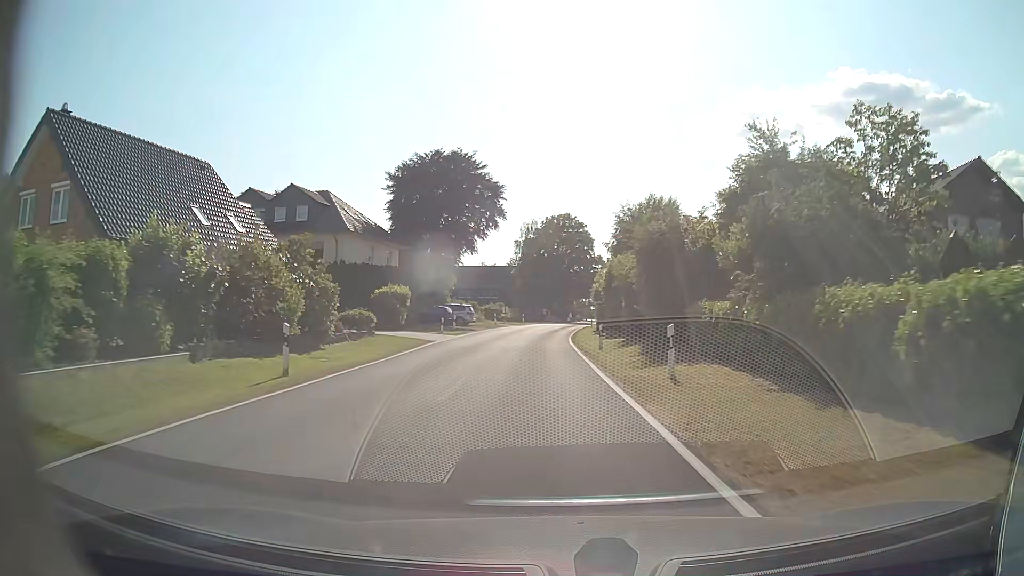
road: tertiary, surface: asphalt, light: Day
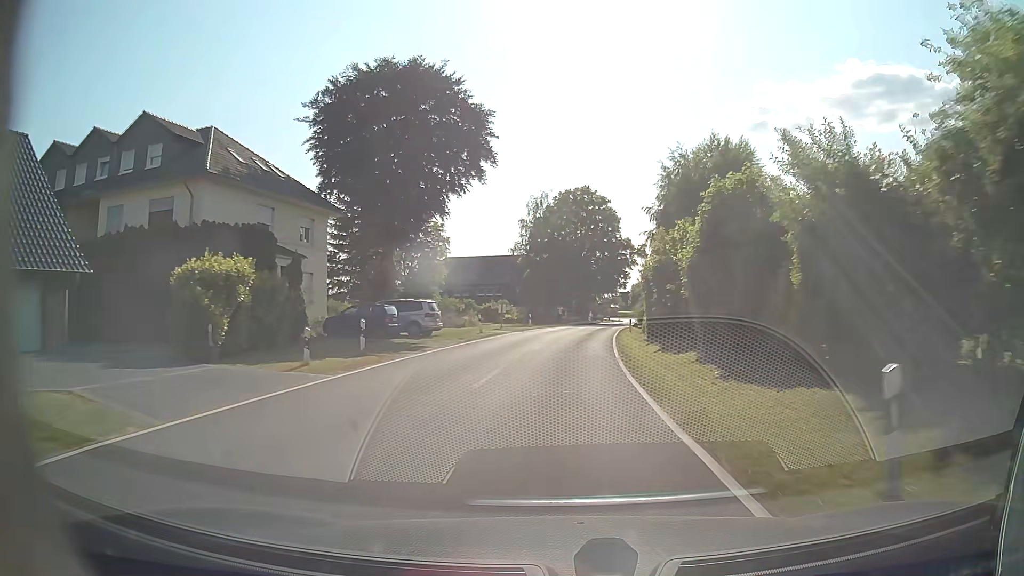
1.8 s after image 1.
(-0.6, +23.0) m; -1°
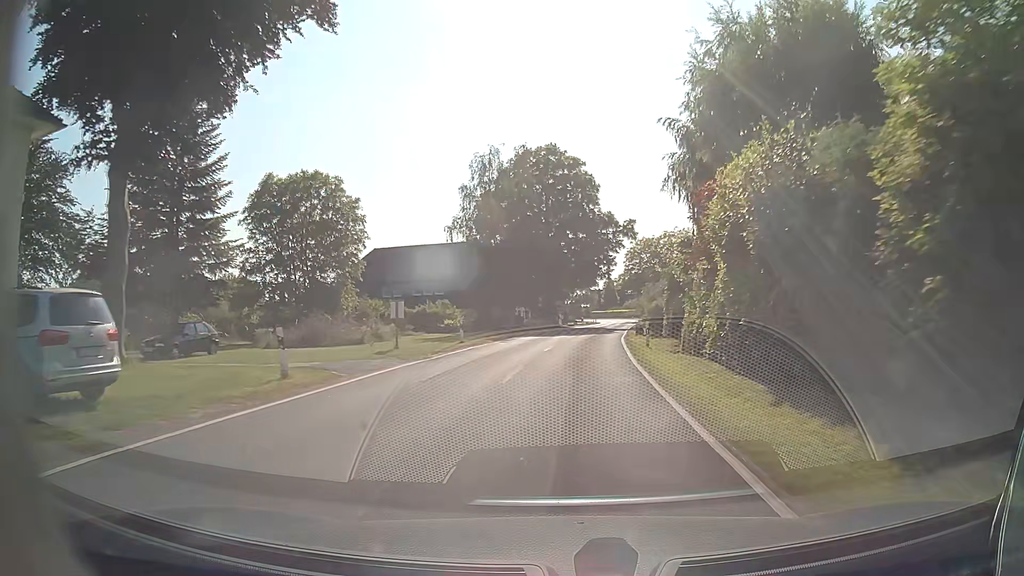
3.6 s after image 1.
(+0.5, +23.1) m; +3°
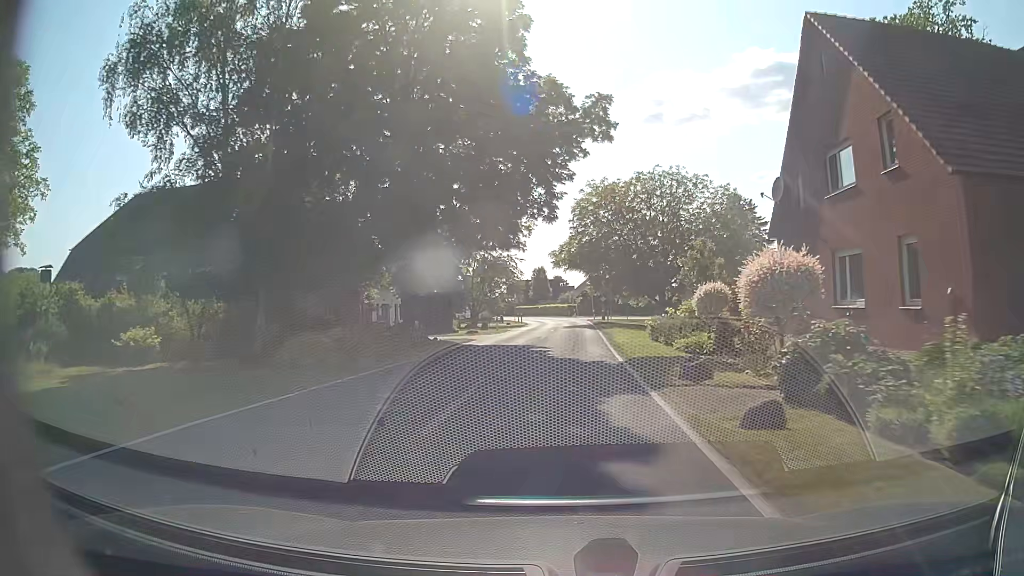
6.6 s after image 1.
(+2.2, +38.1) m; +7°
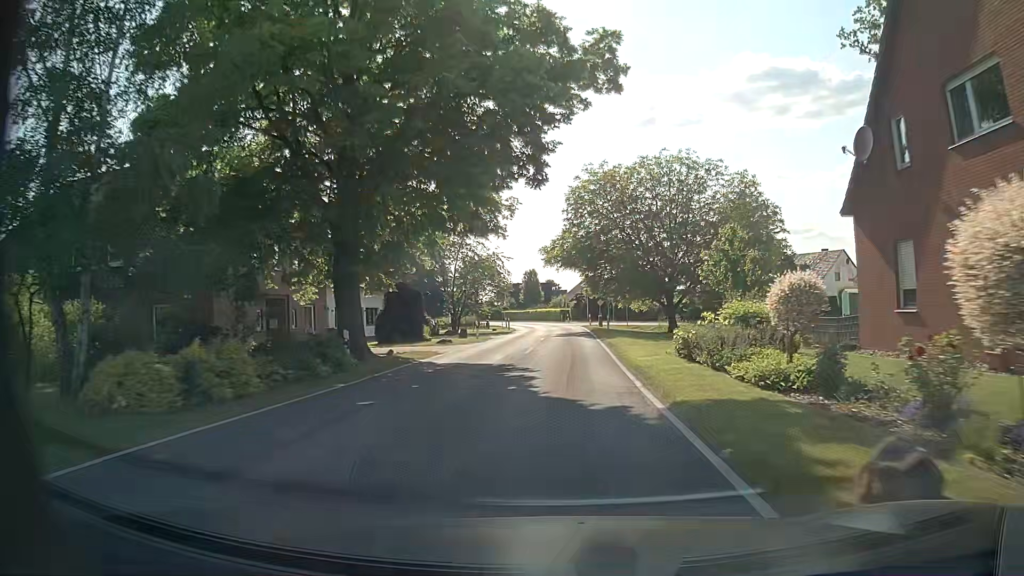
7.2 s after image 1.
(-0.1, +7.5) m; 0°
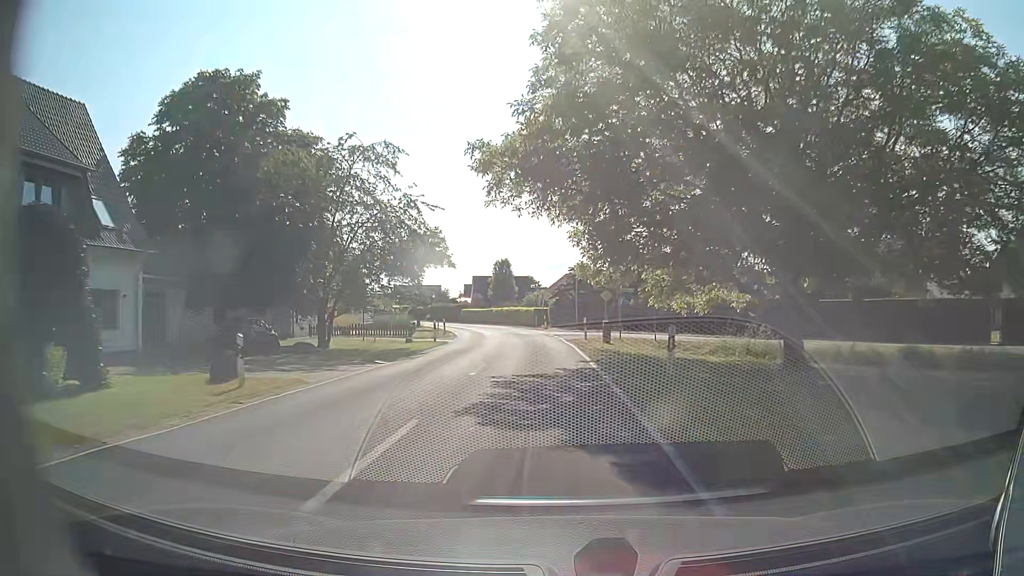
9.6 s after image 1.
(+0.6, +29.3) m; +2°
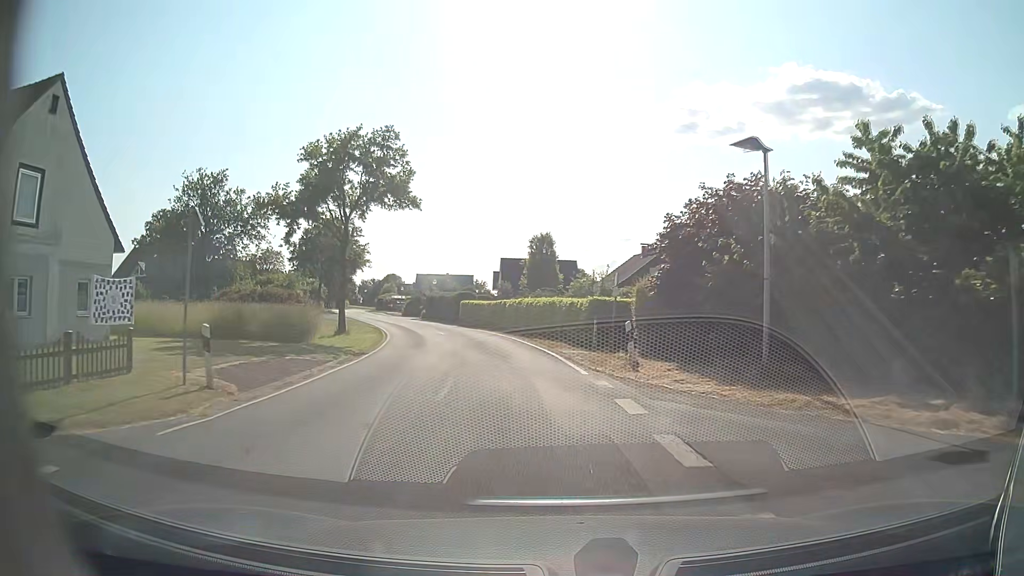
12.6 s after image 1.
(-1.5, +37.3) m; -4°
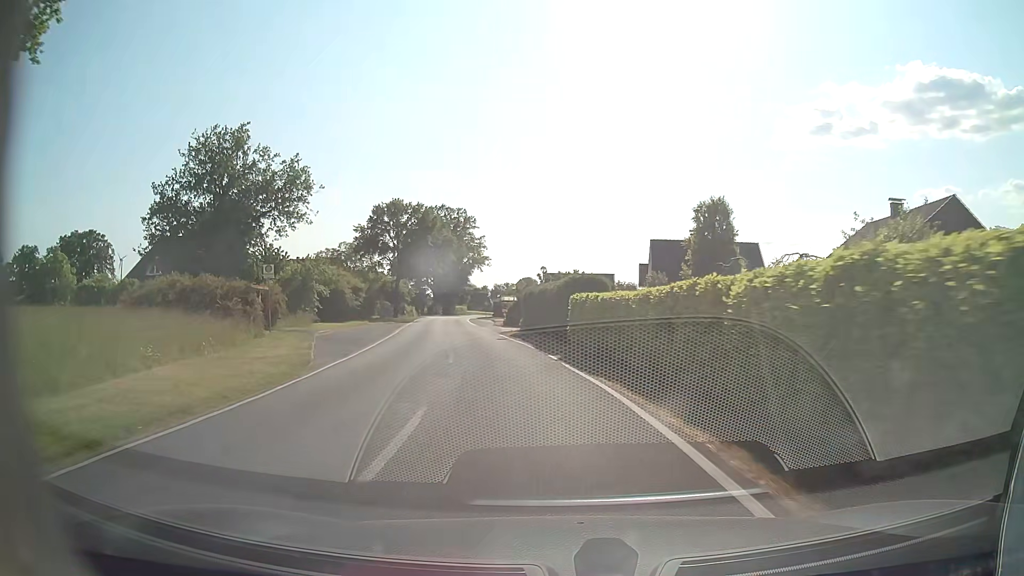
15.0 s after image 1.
(-2.9, +29.6) m; -12°
(0, +10) (-1, +20) (-3, +30) (-5, +40) (-6, +50) (-8, +59) (-10, +69) (-11, +79) (-13, +89) (-14, +99) m
